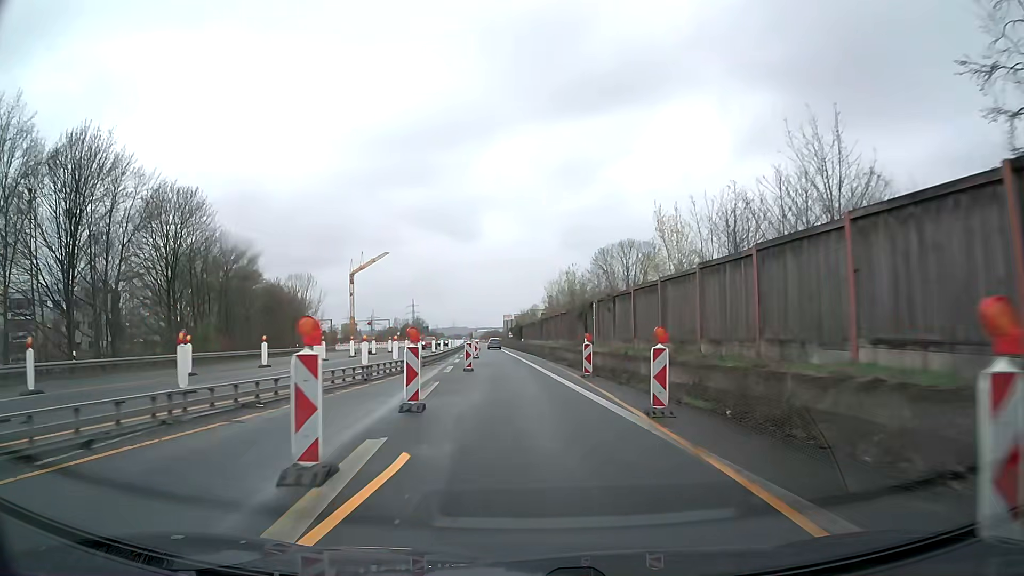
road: trunk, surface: asphalt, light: Day
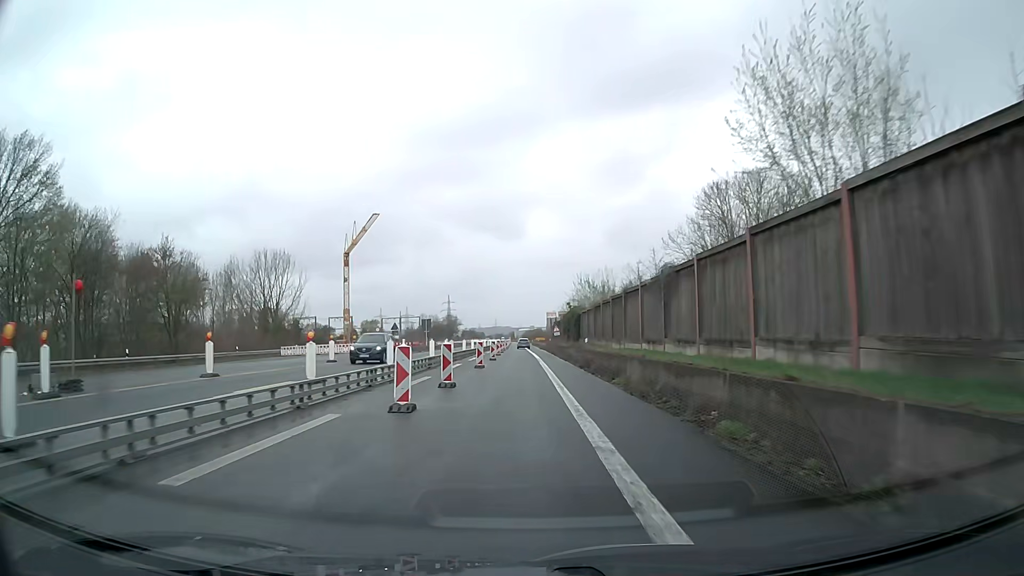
(-1.3, +45.8) m; -4°
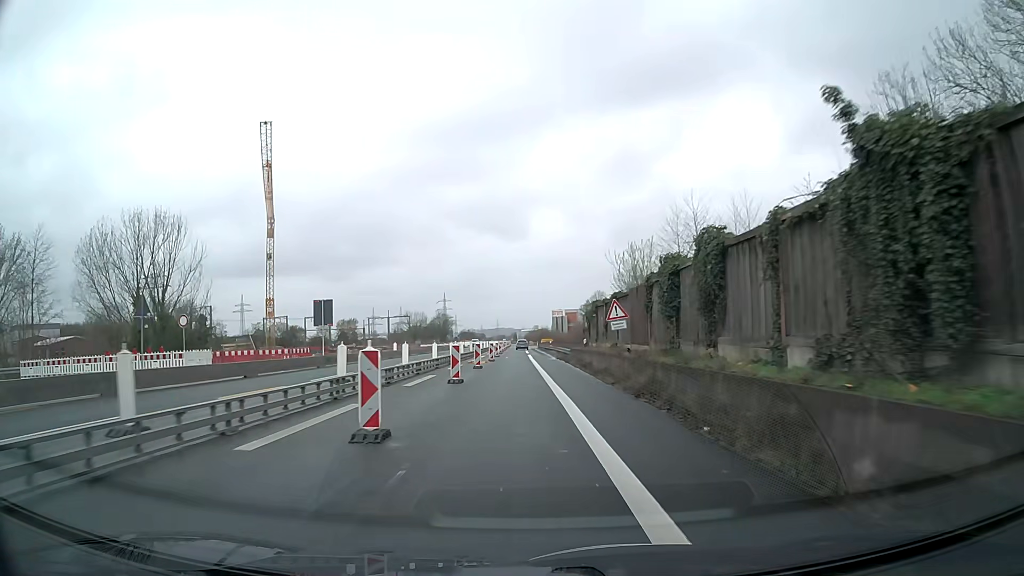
(-0.4, +45.7) m; 0°
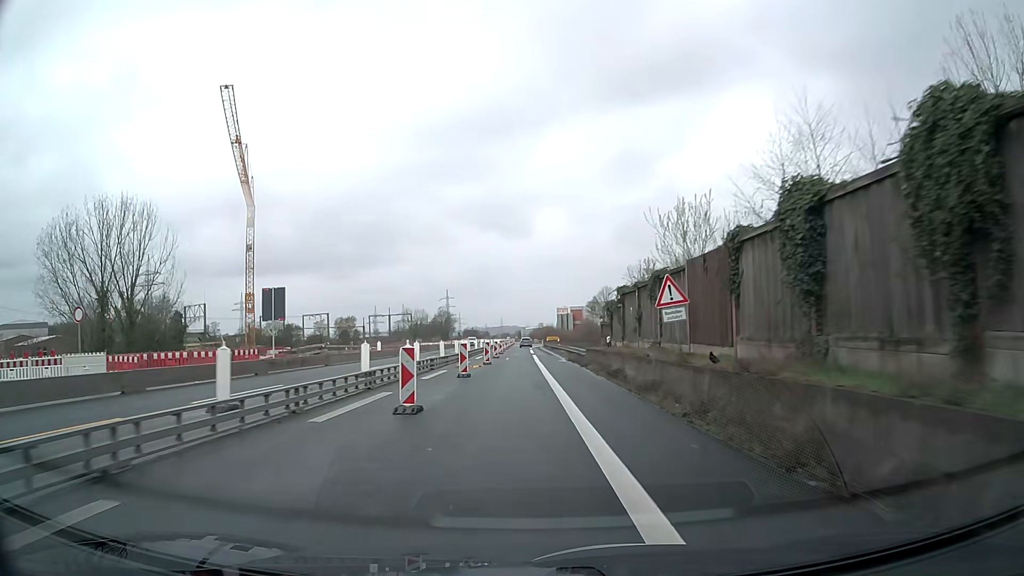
(0.0, +9.1) m; 0°
